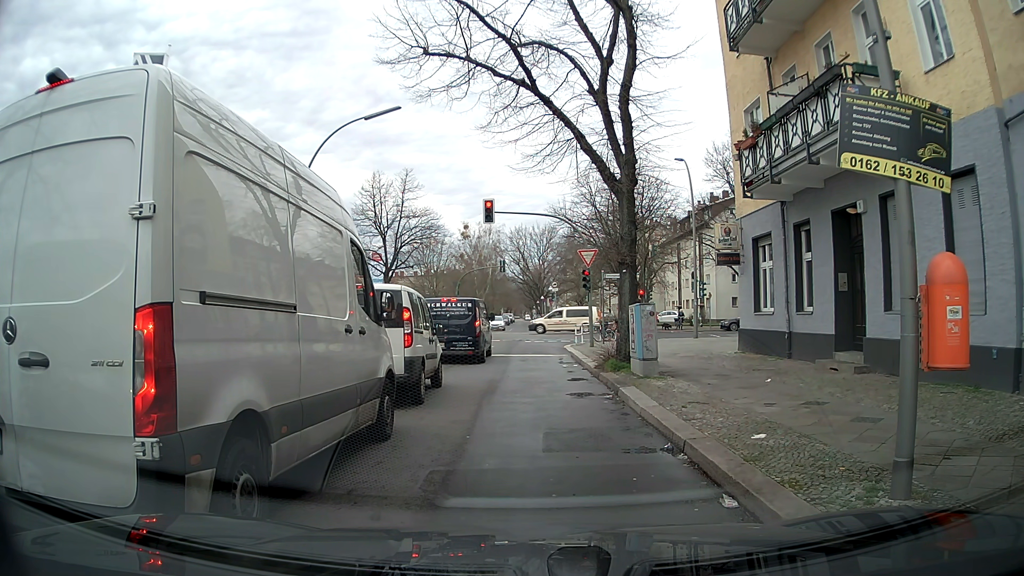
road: residential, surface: asphalt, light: Day
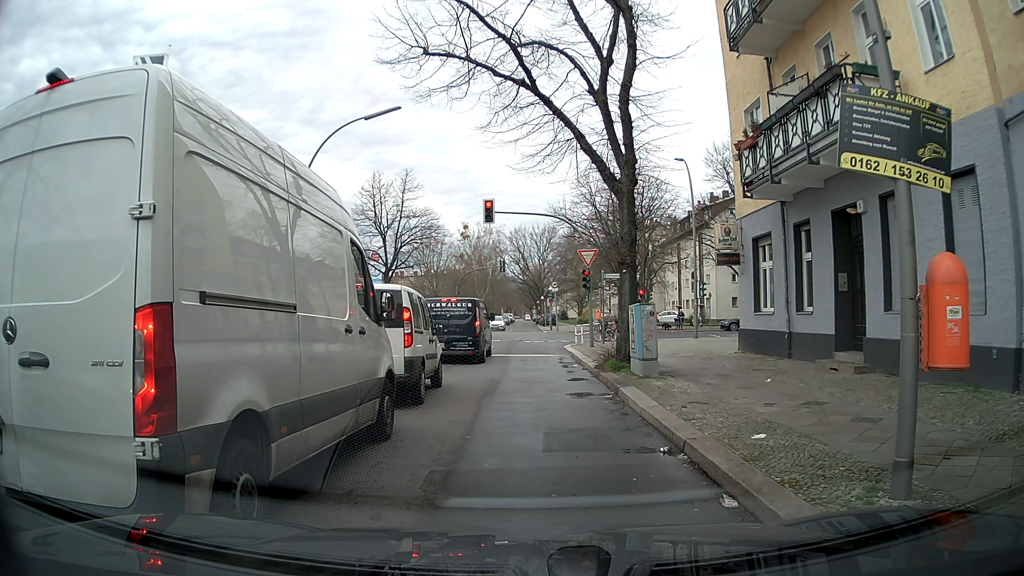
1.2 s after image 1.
(0.0, 0.0) m; 0°
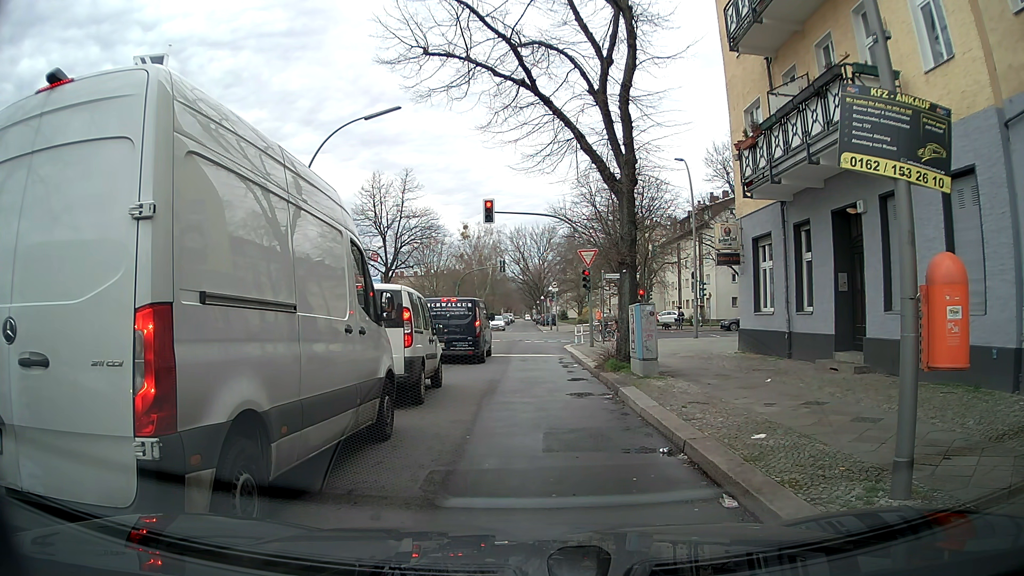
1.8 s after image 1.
(0.0, 0.0) m; 0°
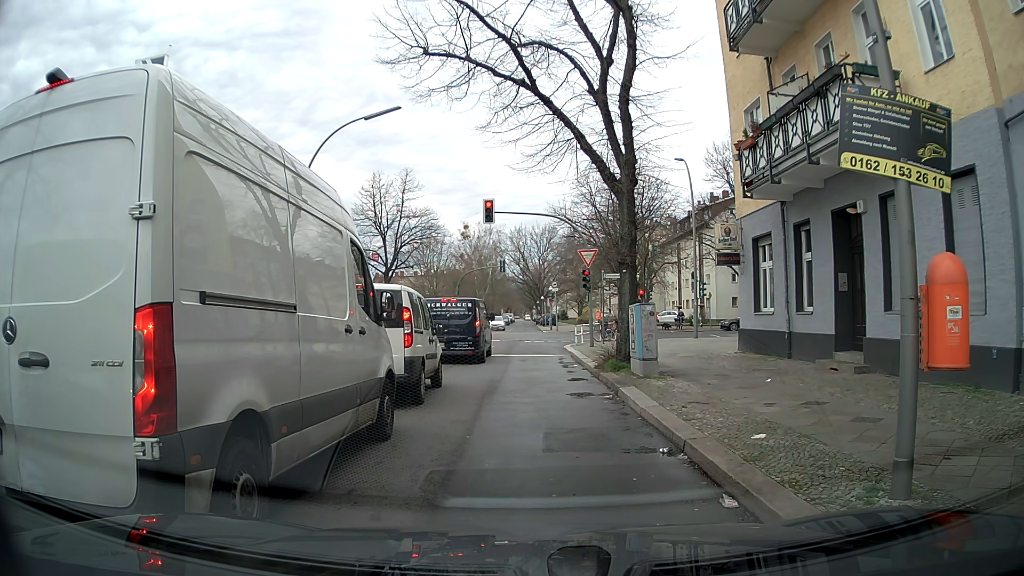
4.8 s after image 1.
(0.0, 0.0) m; 0°
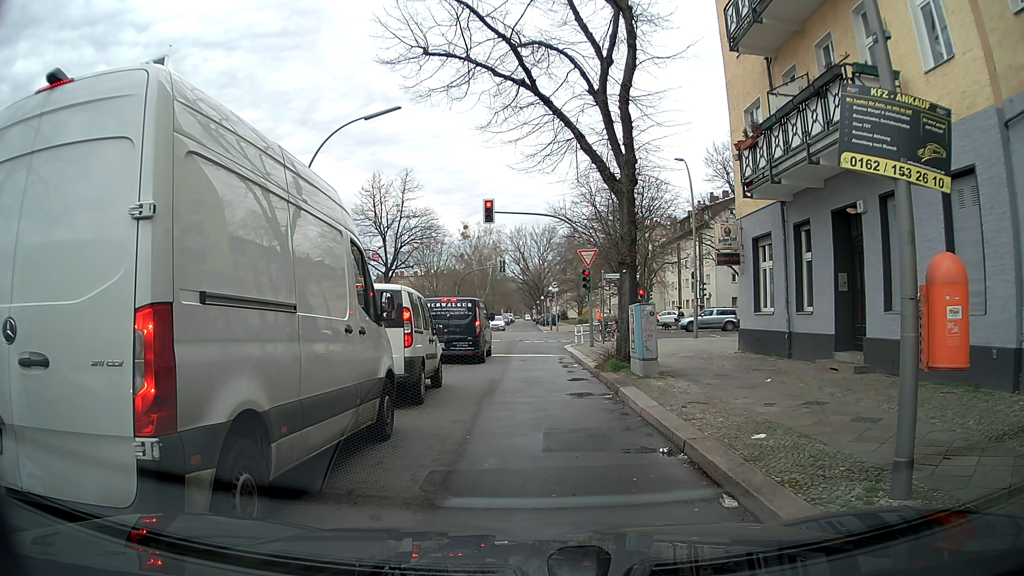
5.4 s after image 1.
(0.0, 0.0) m; 0°
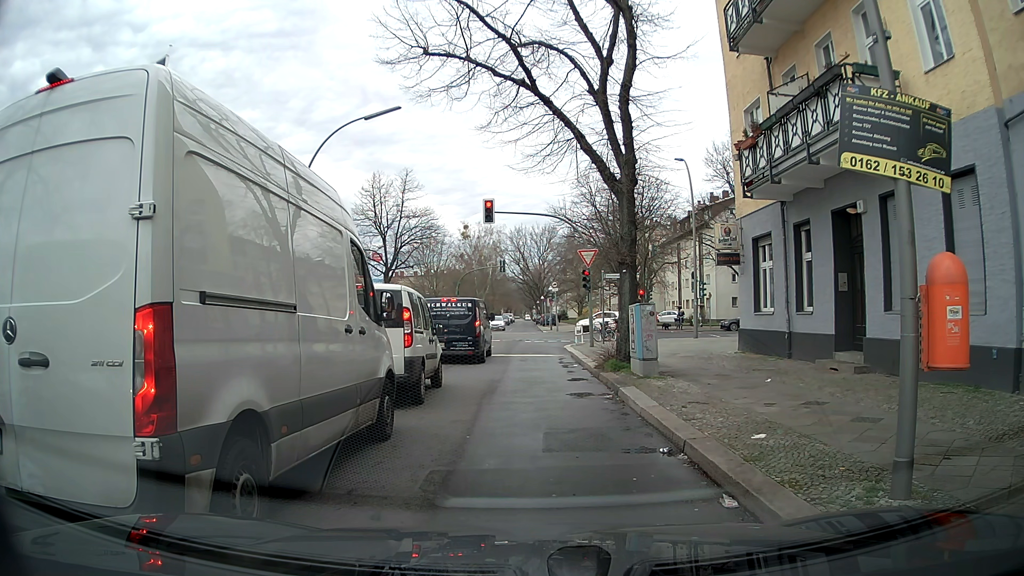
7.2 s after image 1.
(0.0, 0.0) m; 0°
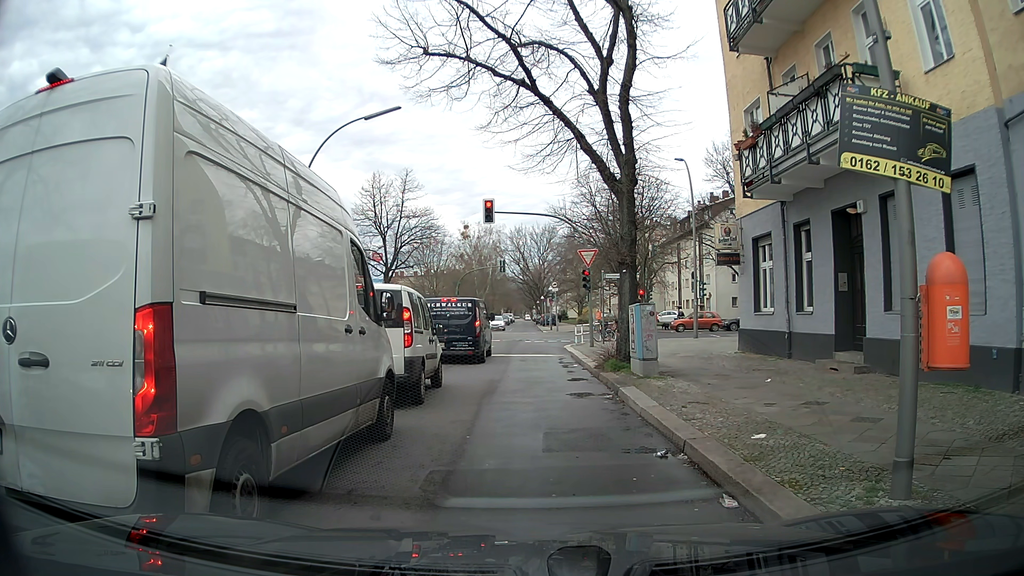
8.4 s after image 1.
(0.0, 0.0) m; 0°
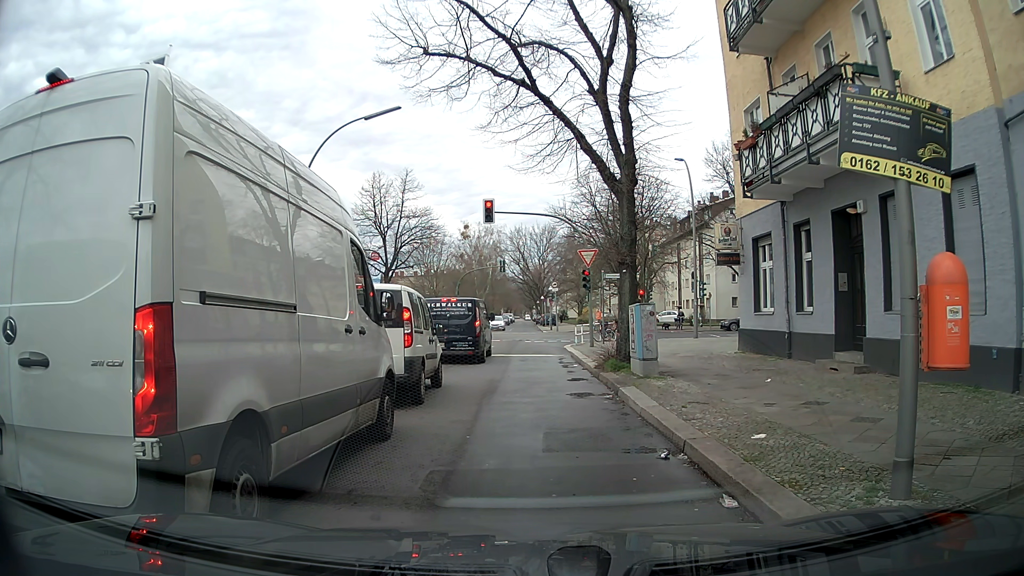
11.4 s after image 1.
(0.0, 0.0) m; 0°
